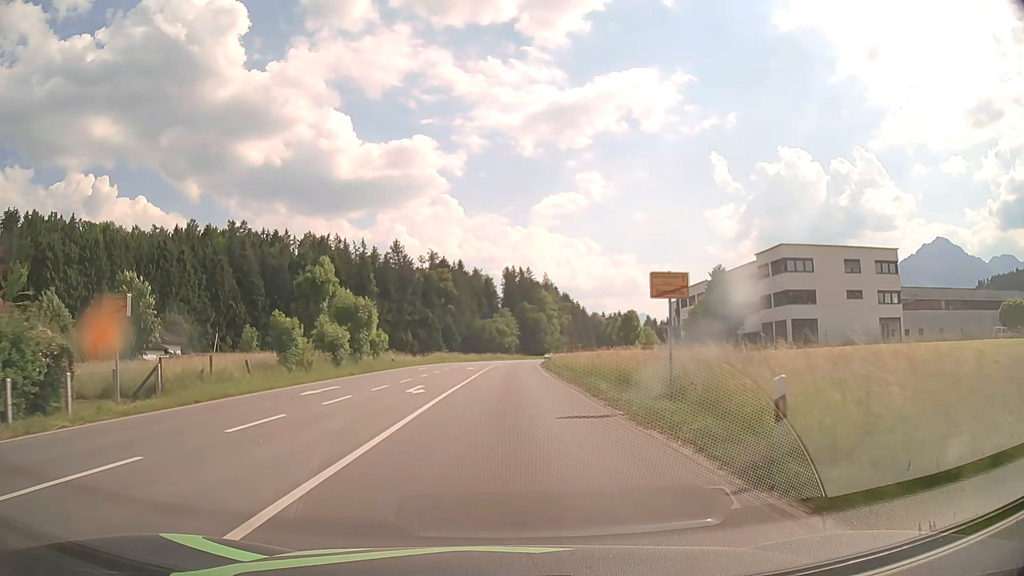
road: primary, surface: asphalt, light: Day
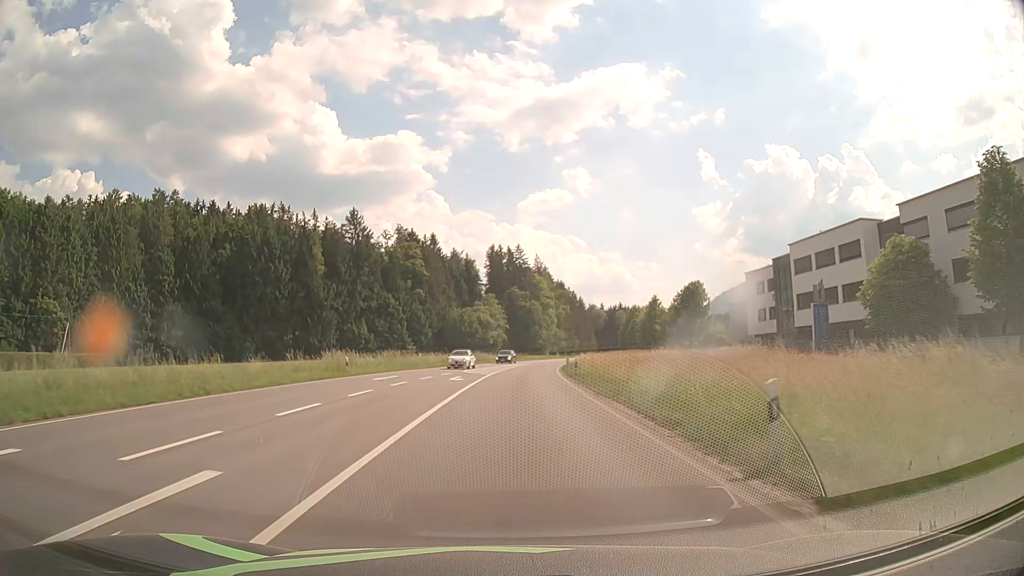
(+0.2, +46.3) m; +1°
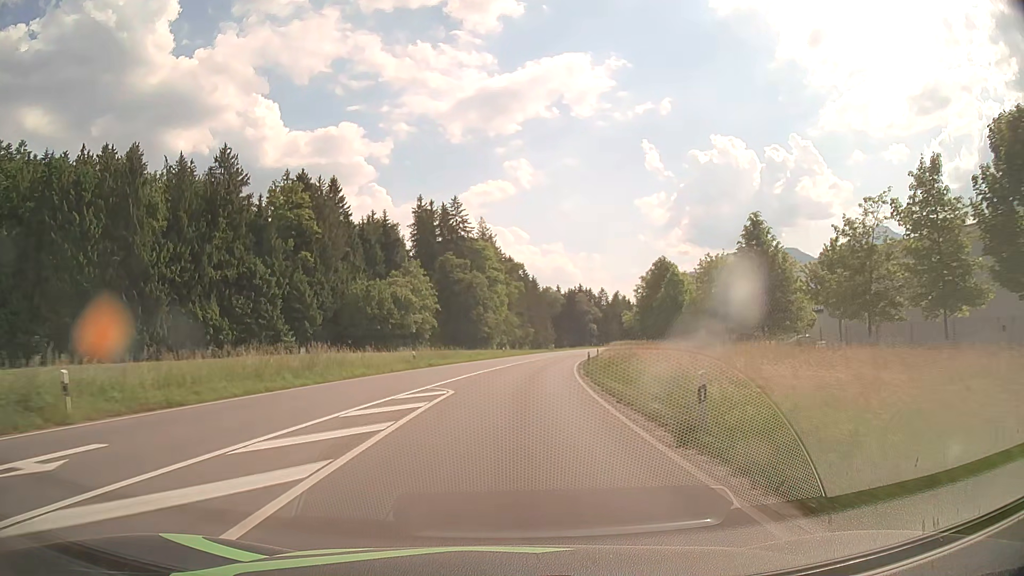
(+1.9, +54.6) m; +5°
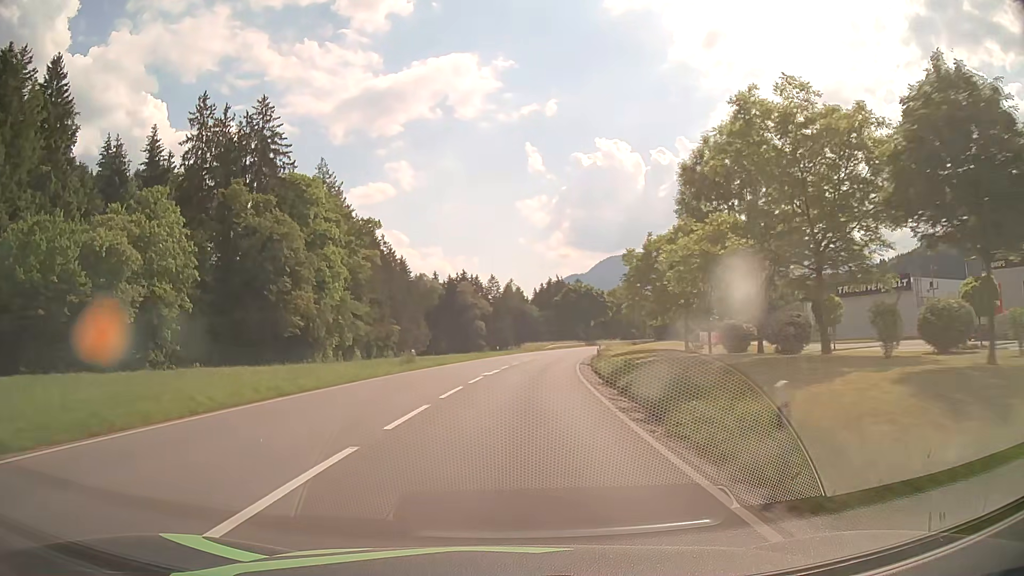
(+5.0, +61.2) m; +10°
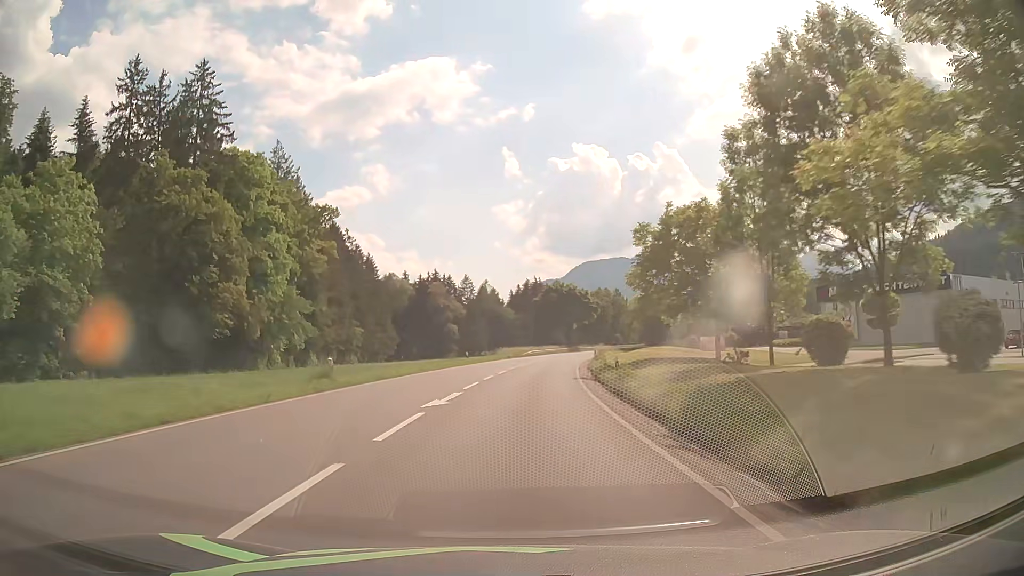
(+0.2, +12.9) m; +2°
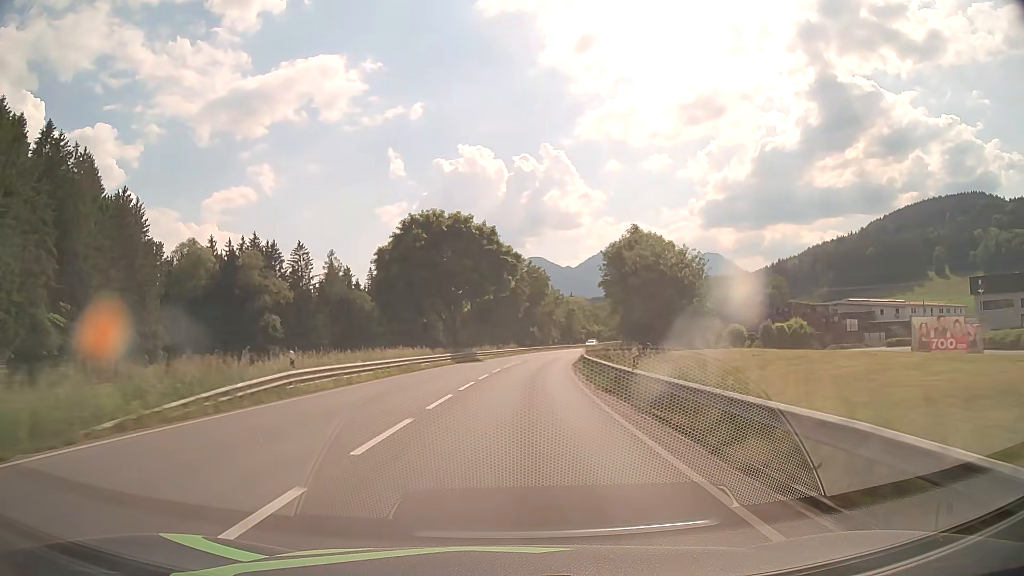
(+5.9, +67.1) m; +10°
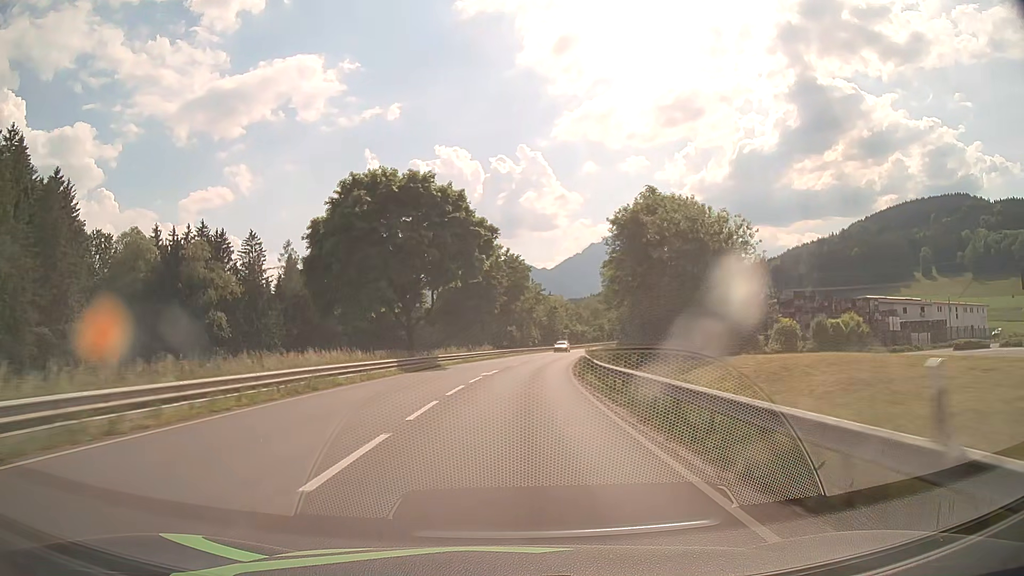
(+0.2, +14.1) m; +2°
